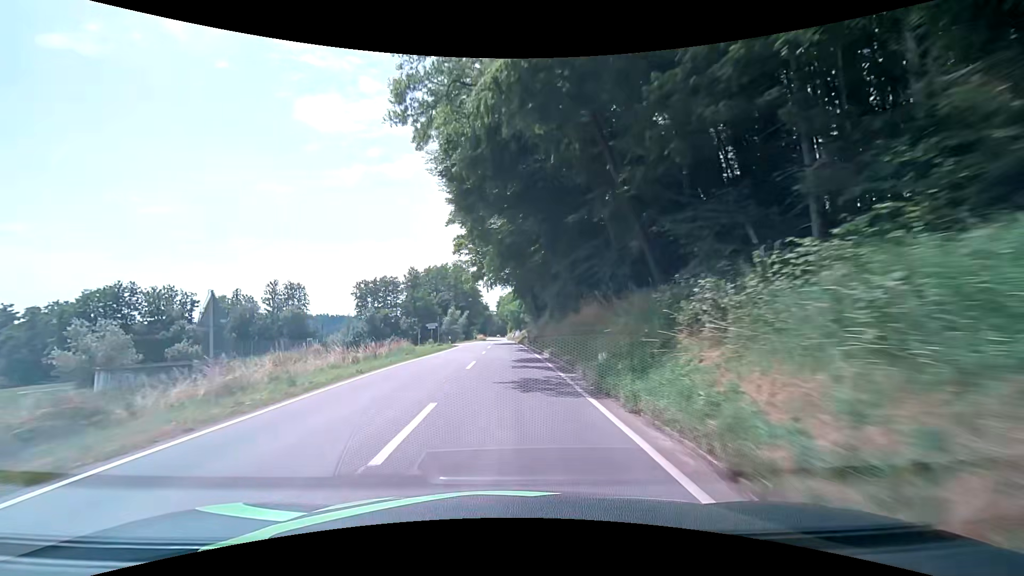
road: secondary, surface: asphalt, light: Day
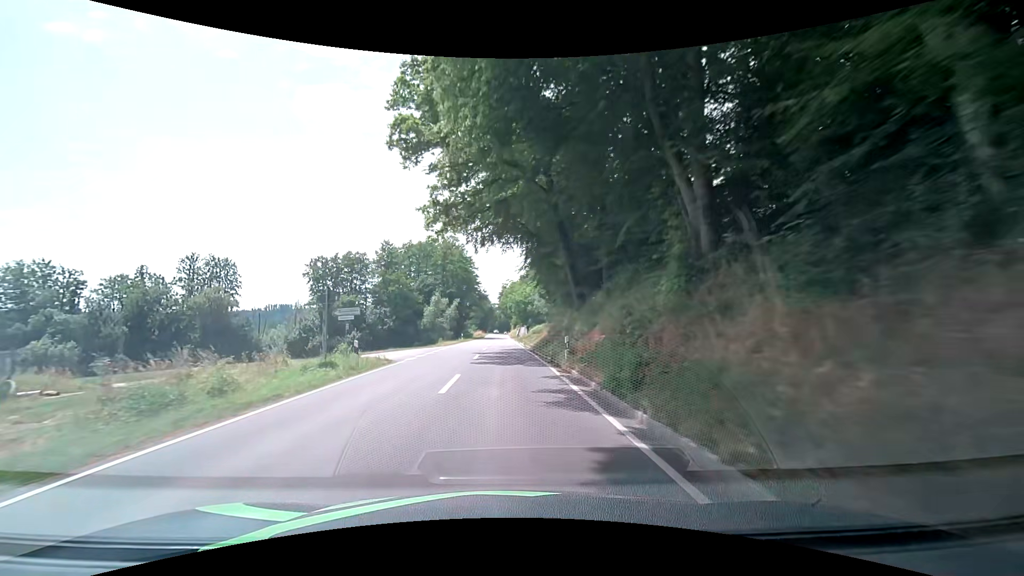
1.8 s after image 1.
(-0.3, +30.6) m; -1°
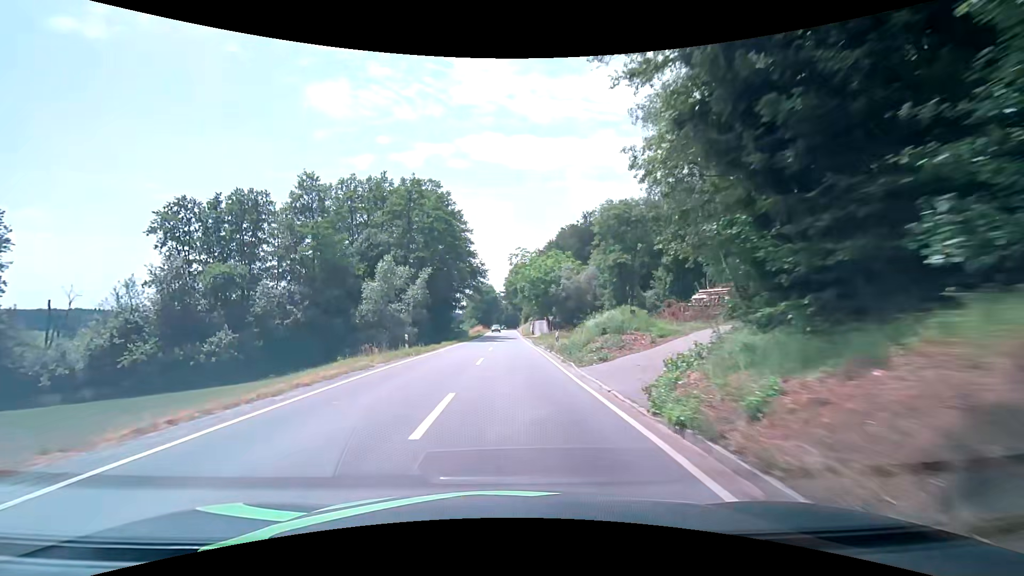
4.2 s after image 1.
(-0.5, +40.2) m; -1°
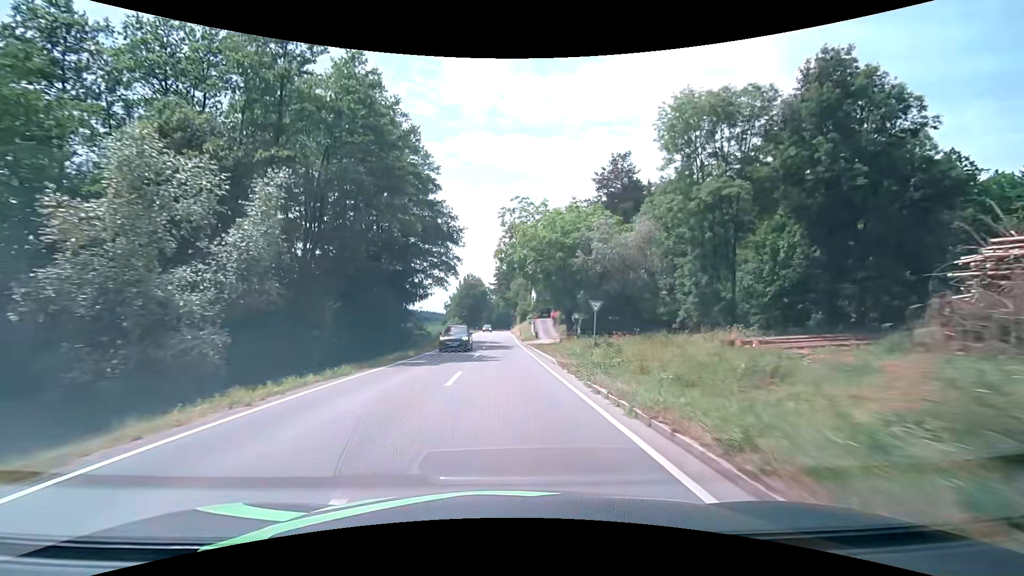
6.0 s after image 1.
(+0.3, +30.1) m; +1°
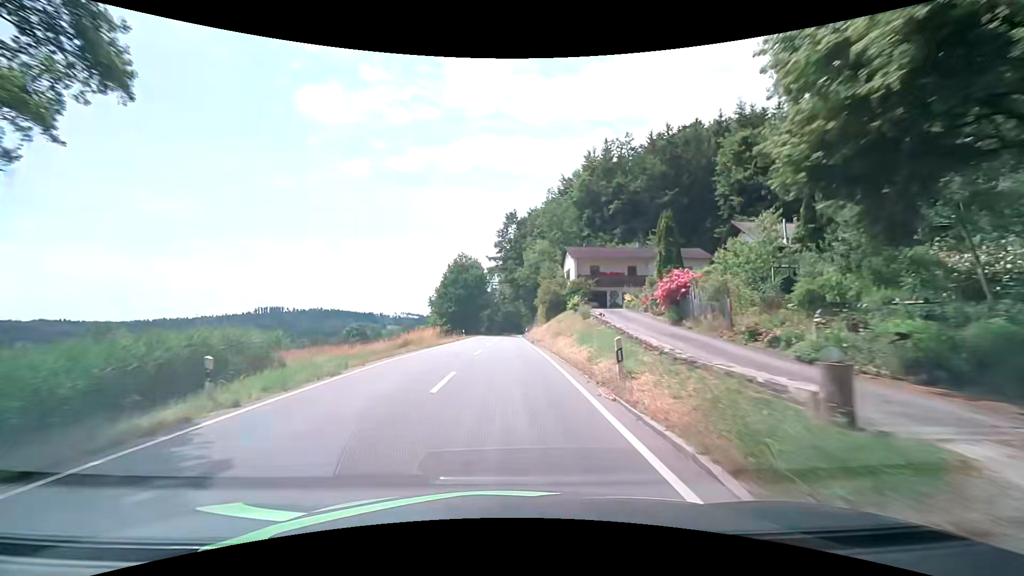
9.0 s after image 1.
(-0.4, +50.1) m; -2°
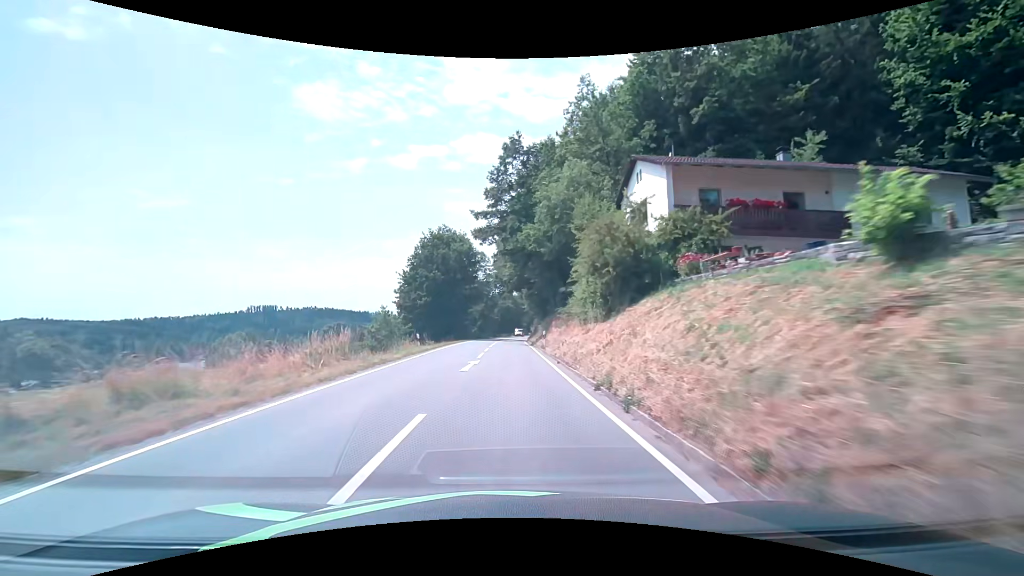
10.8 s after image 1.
(+0.3, +29.9) m; +1°
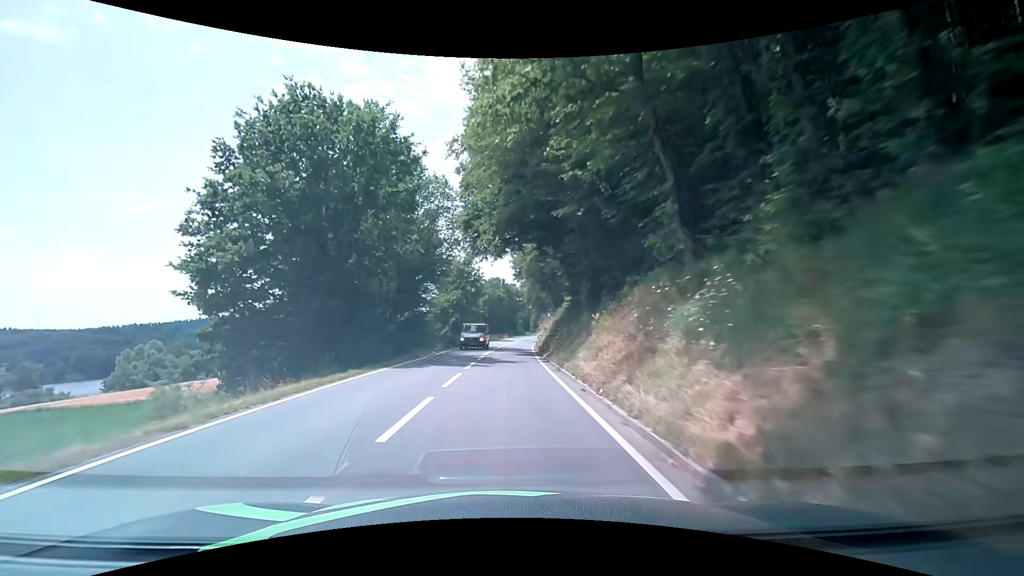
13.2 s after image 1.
(+0.2, +40.2) m; +1°
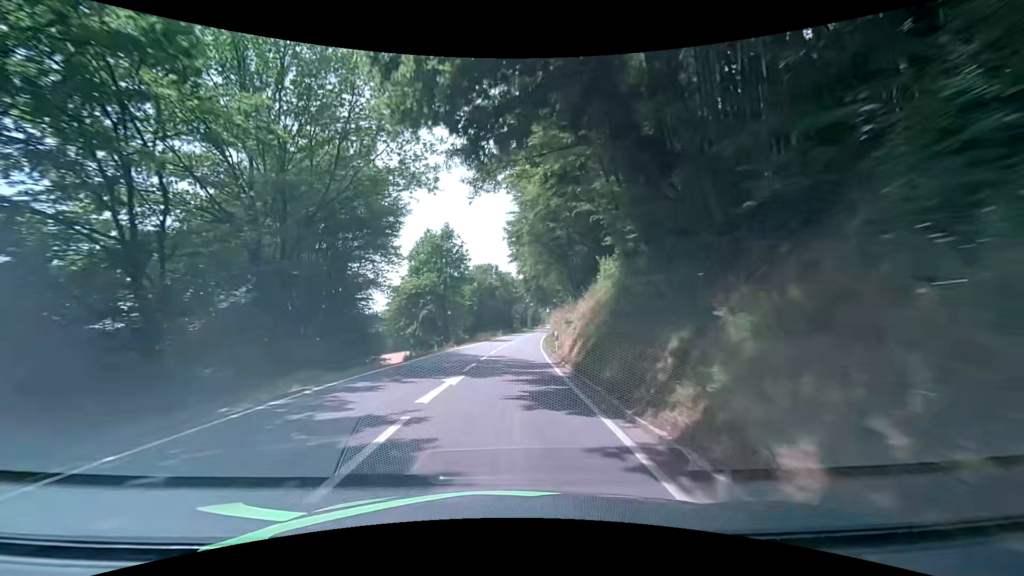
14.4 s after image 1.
(0.0, +20.5) m; 0°
(0, +10) (0, +20) (0, +30) (+1, +40) (+2, +50) (+2, +60) (+3, +70) (+5, +80) (+6, +90) (+7, +100) m
